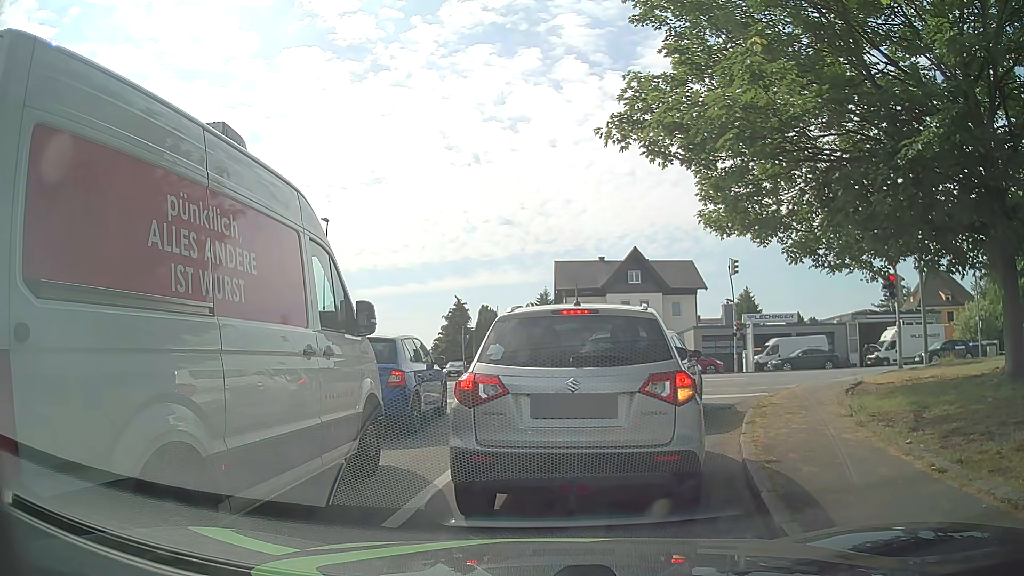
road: residential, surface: asphalt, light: Day
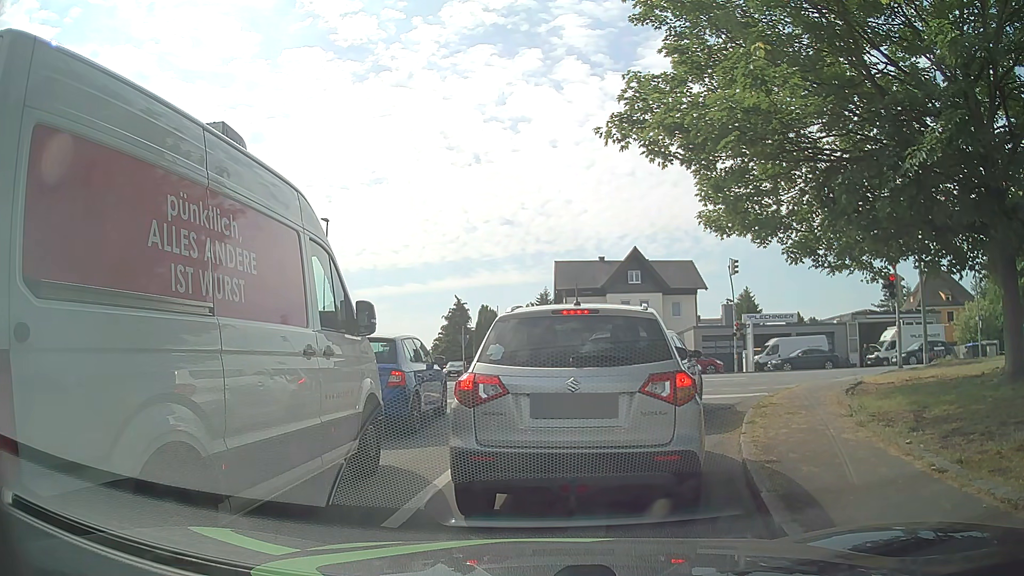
(0.0, 0.0) m; 0°
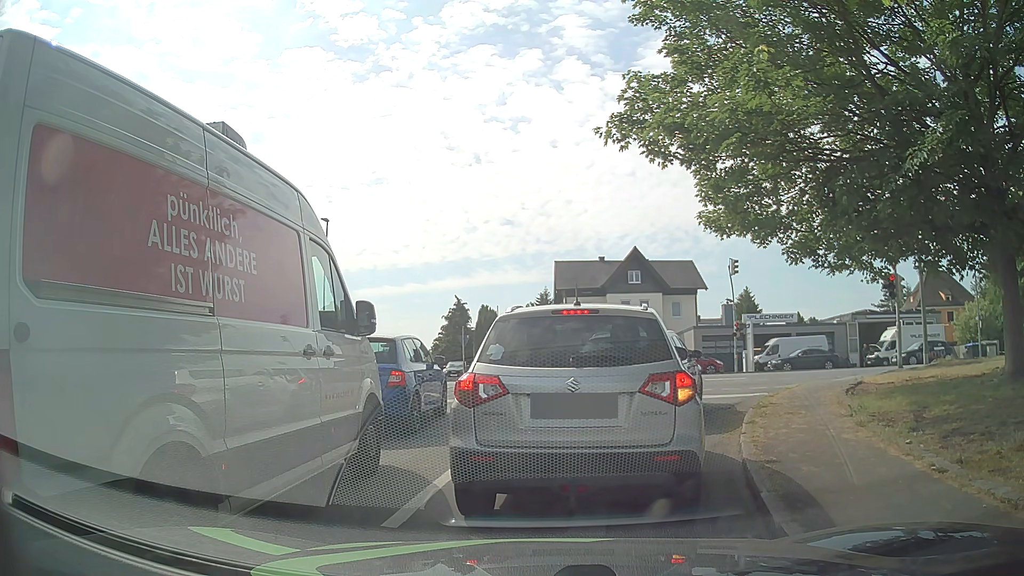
(0.0, 0.0) m; 0°
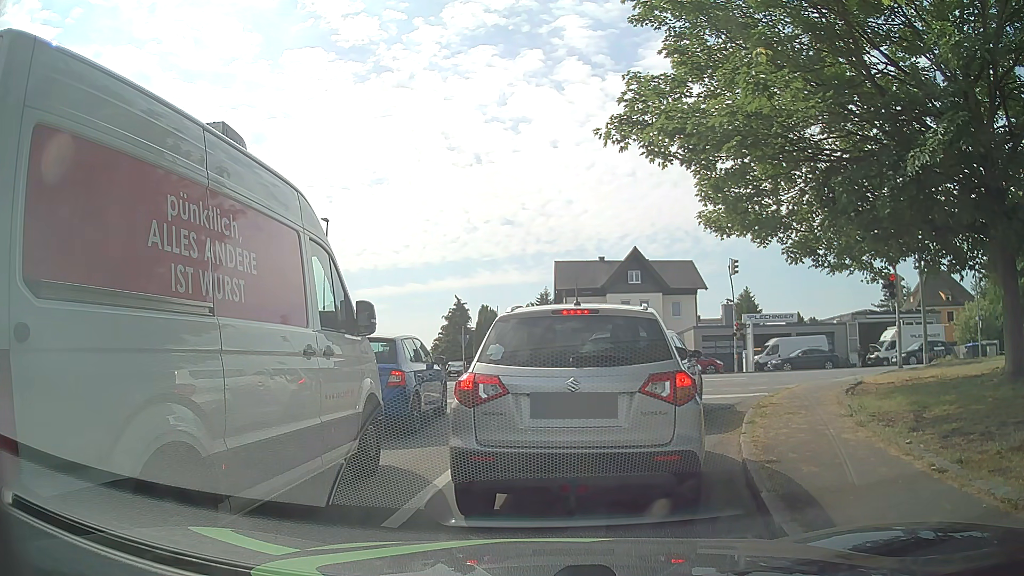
(0.0, 0.0) m; 0°
